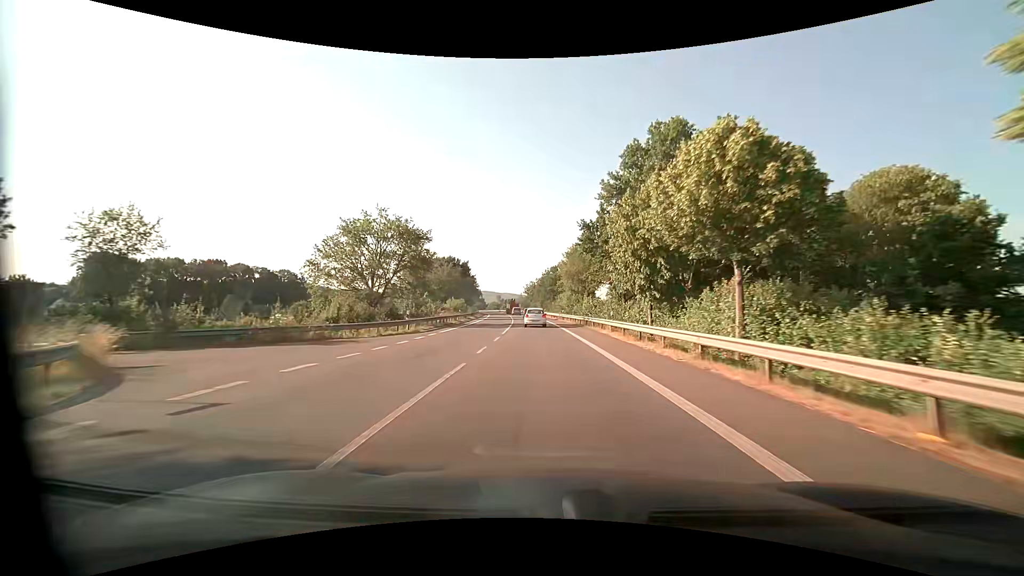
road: primary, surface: asphalt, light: Day
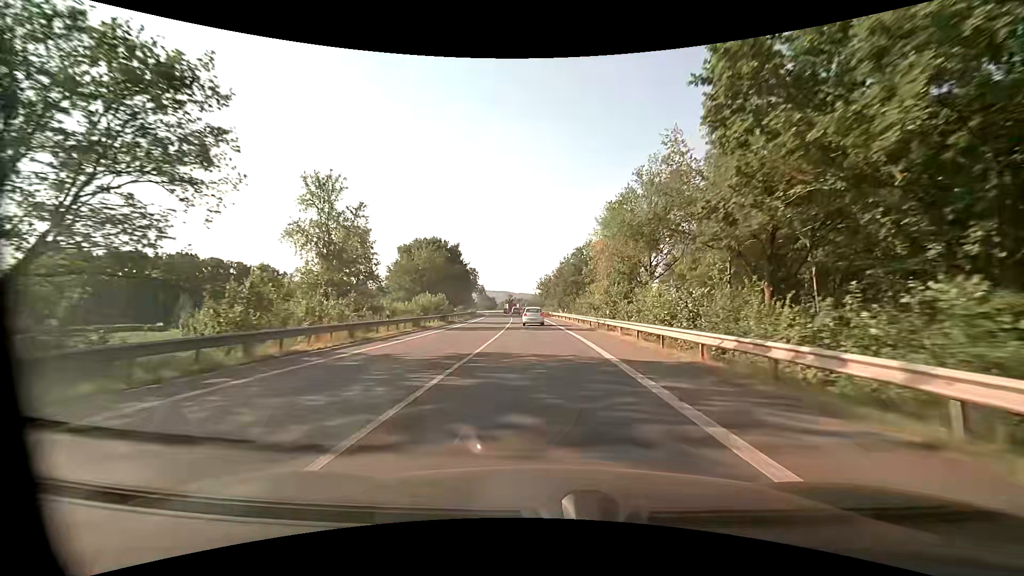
(-0.4, +32.4) m; -2°
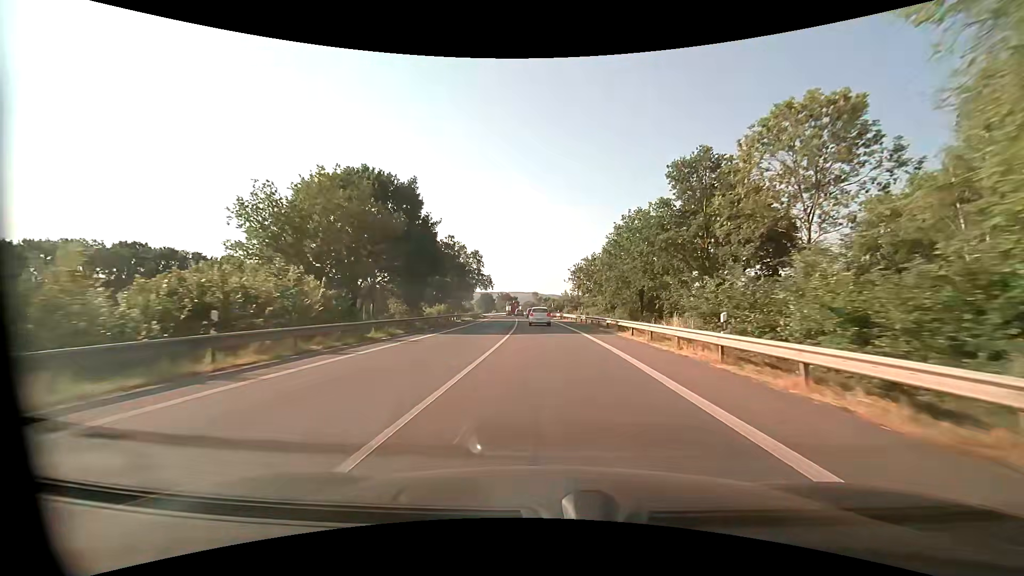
(-1.2, +44.7) m; -3°
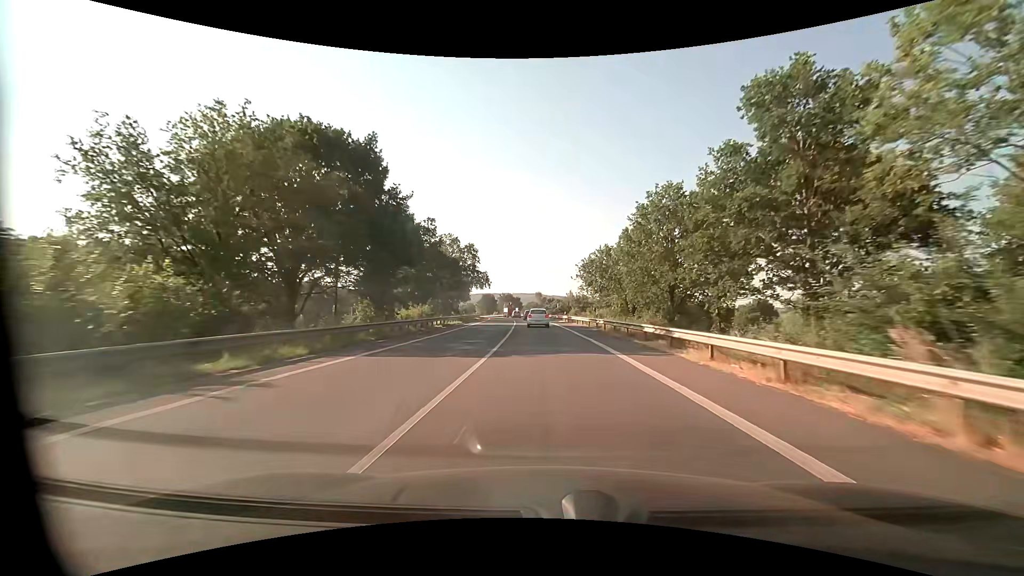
(0.0, +11.3) m; 0°
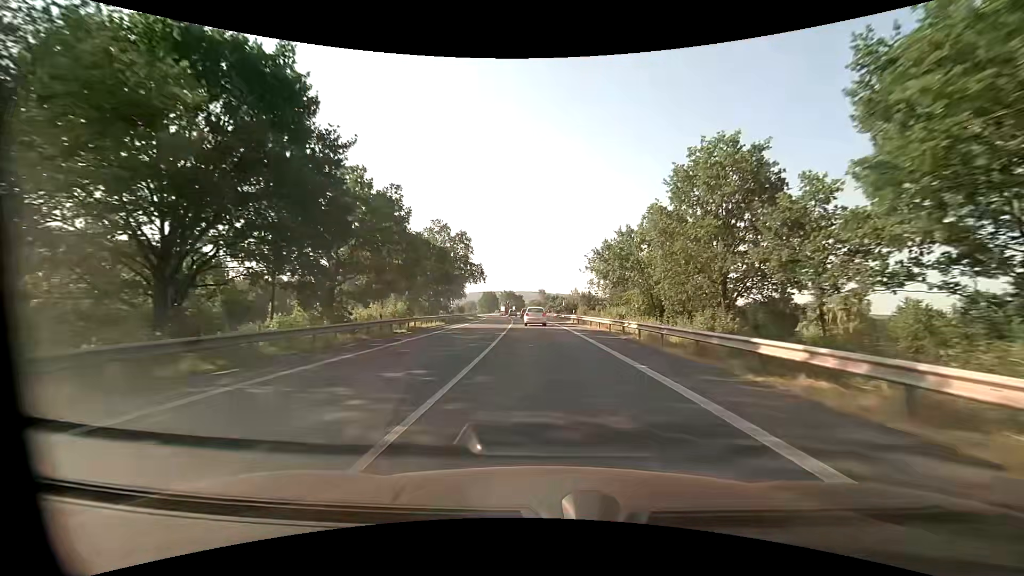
(0.0, +11.3) m; 0°
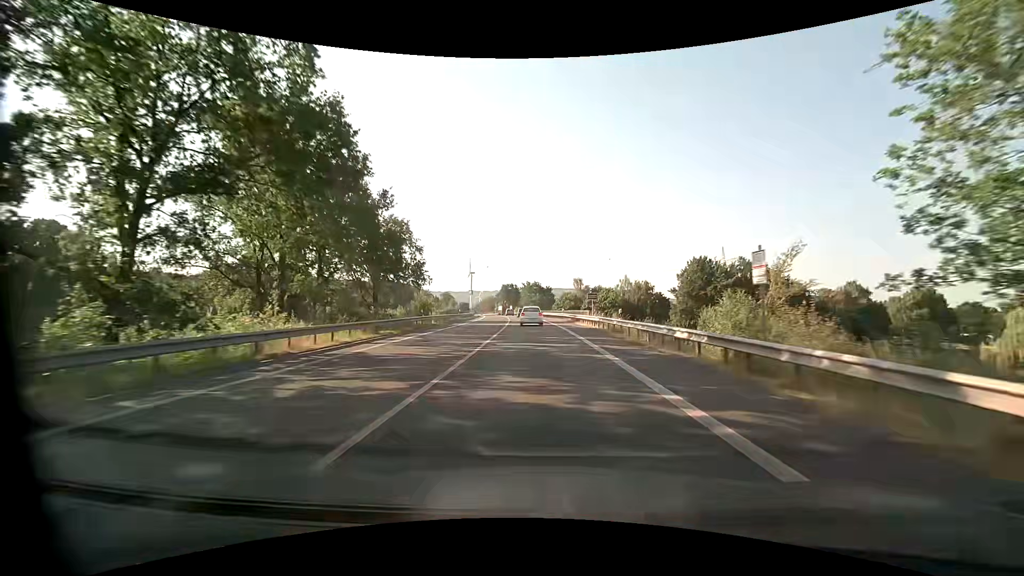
(-1.6, +55.5) m; -4°
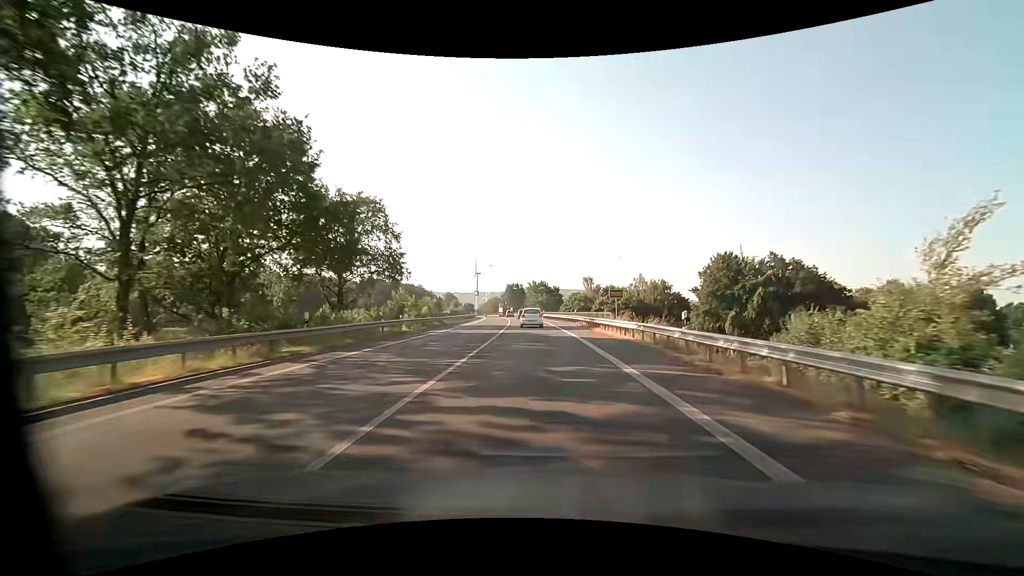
(-0.1, +11.0) m; -1°
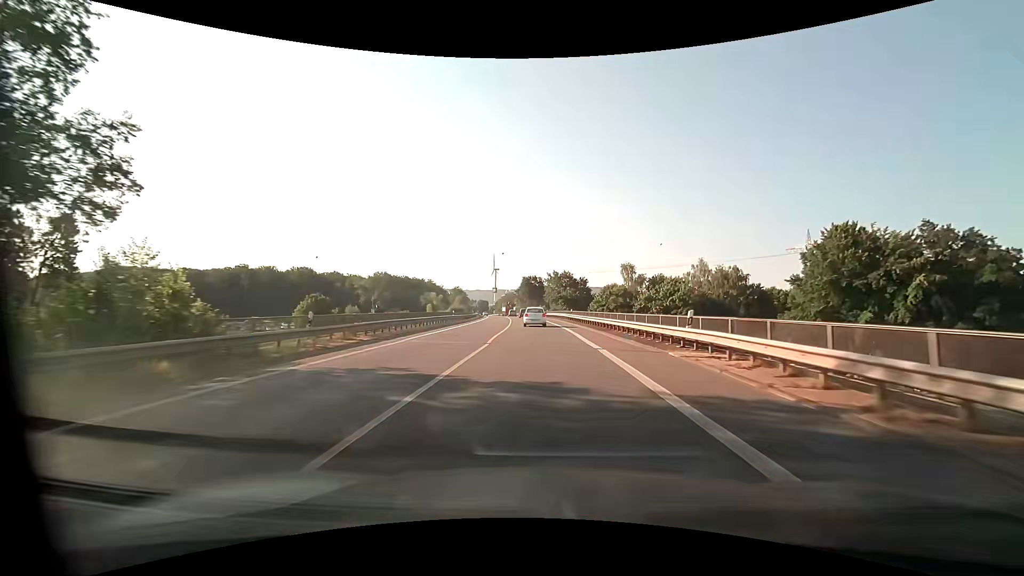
(-0.8, +33.1) m; -2°
(0, +10) (0, +20) (-1, +30) (-1, +40) (-1, +50) (-2, +60) (-3, +70) (-4, +80) (-5, +90) (-6, +100) m
